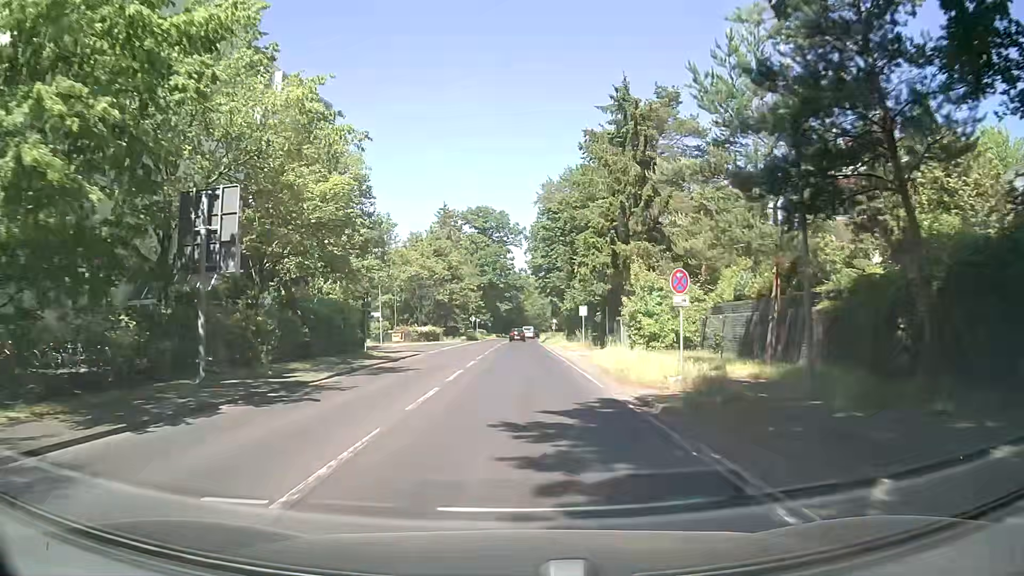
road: secondary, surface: asphalt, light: Day
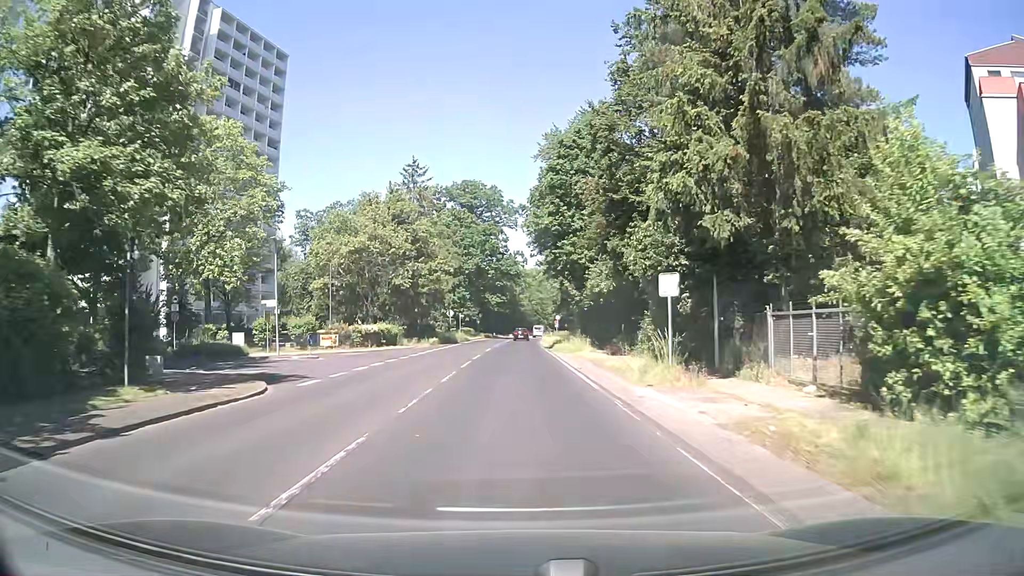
(-0.2, +24.3) m; 0°
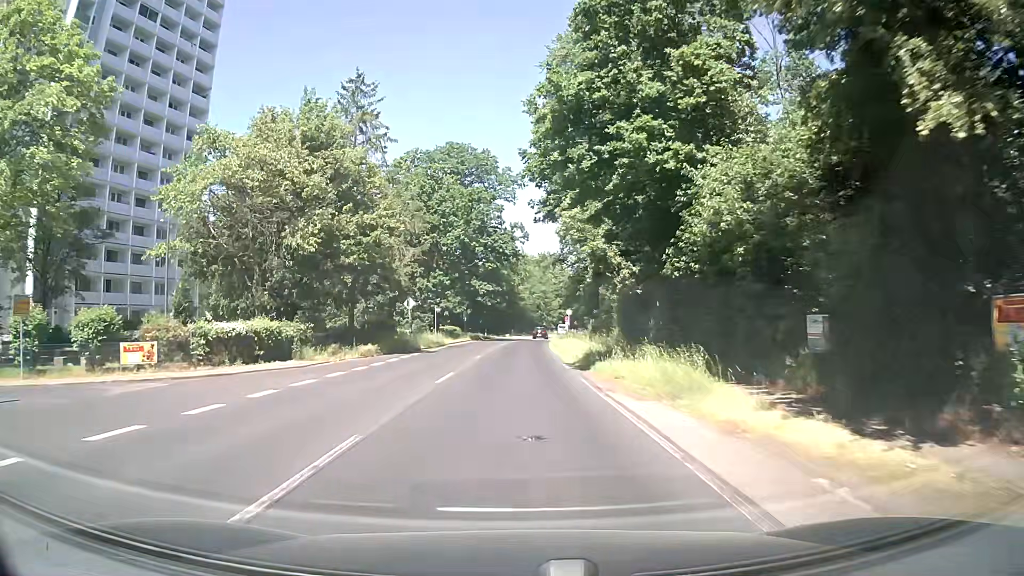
(+0.2, +24.4) m; 0°
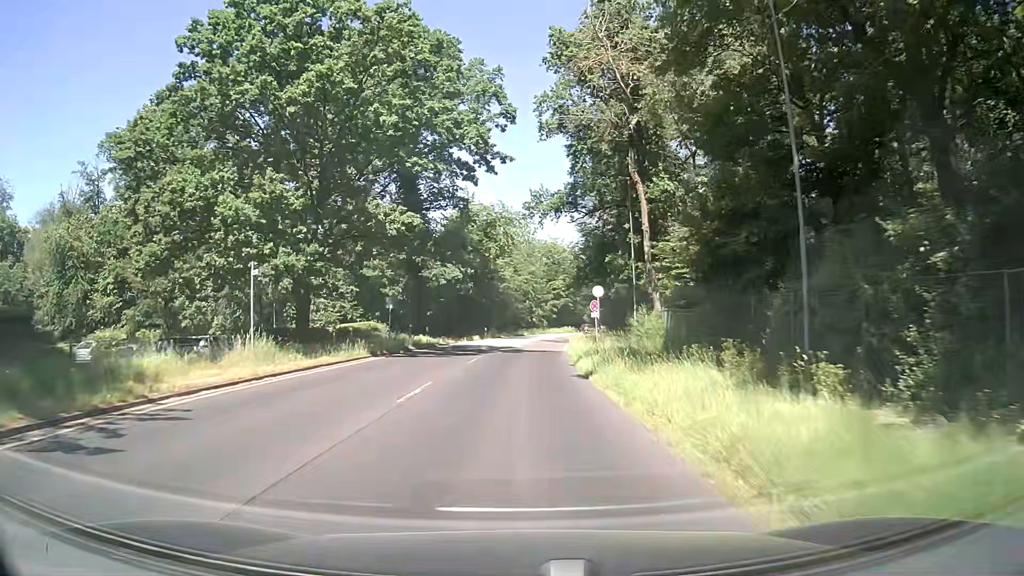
(+0.5, +40.6) m; +2°
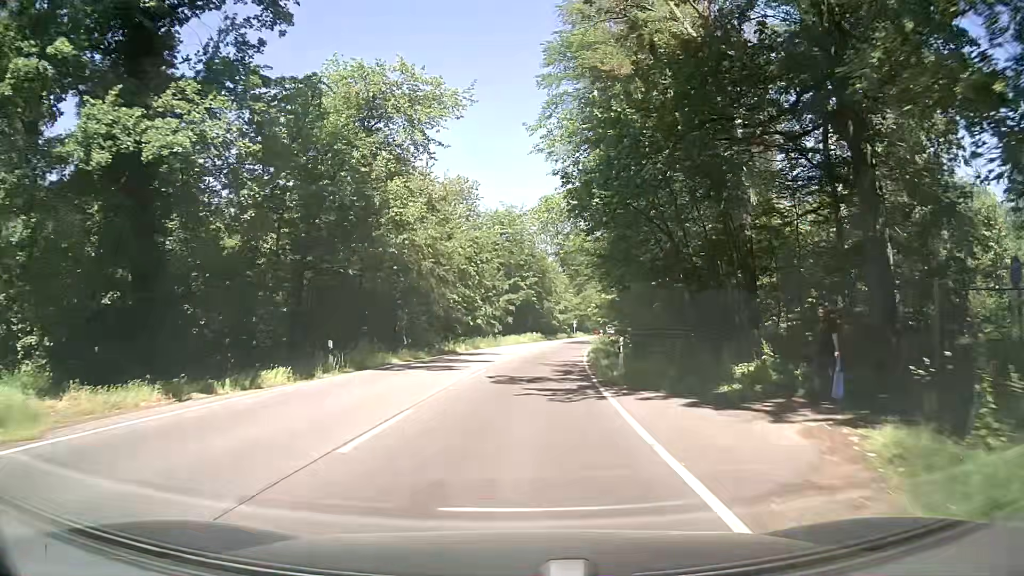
(+1.5, +40.5) m; +4°
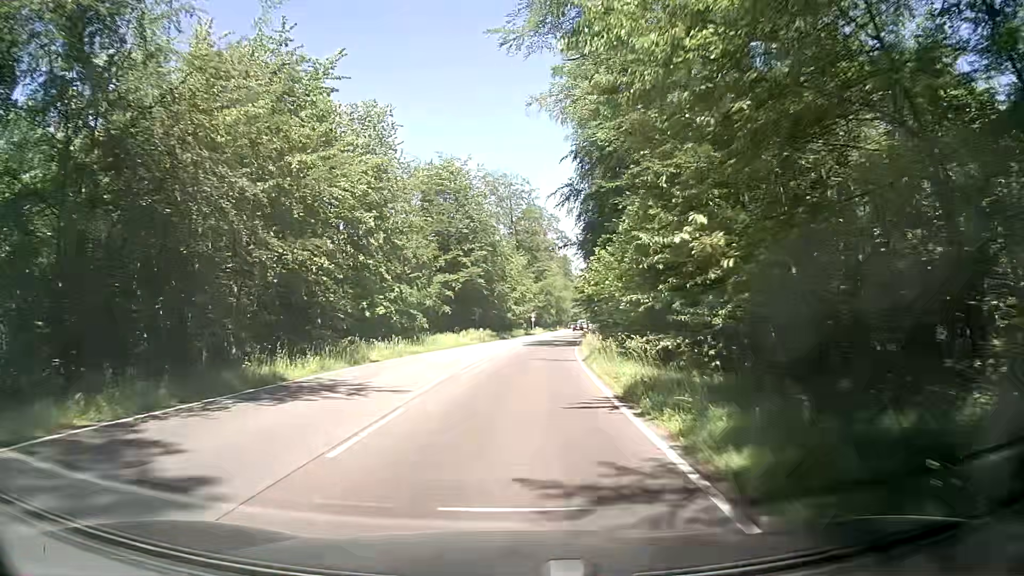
(+0.9, +24.2) m; +3°
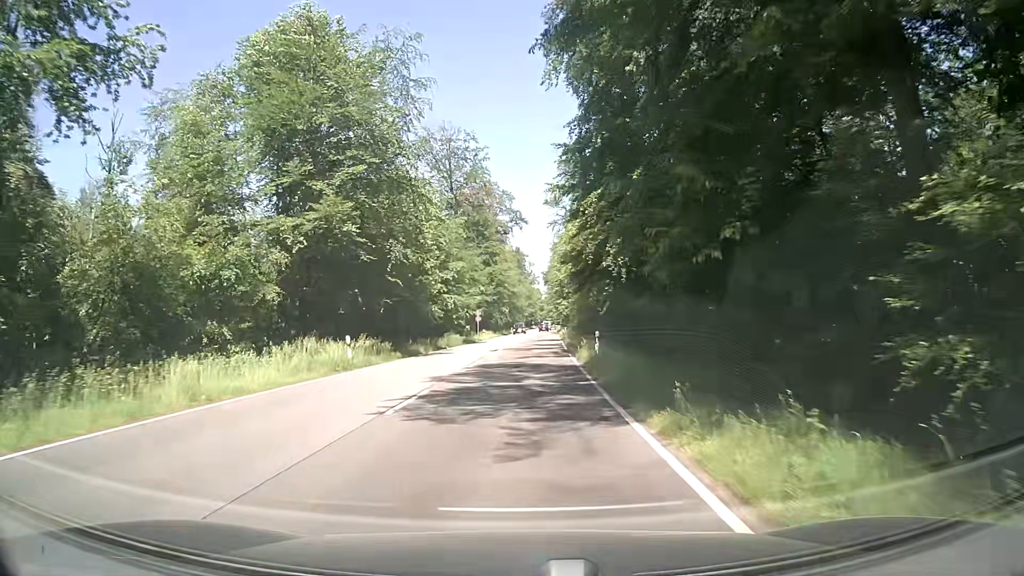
(+1.9, +32.3) m; +5°
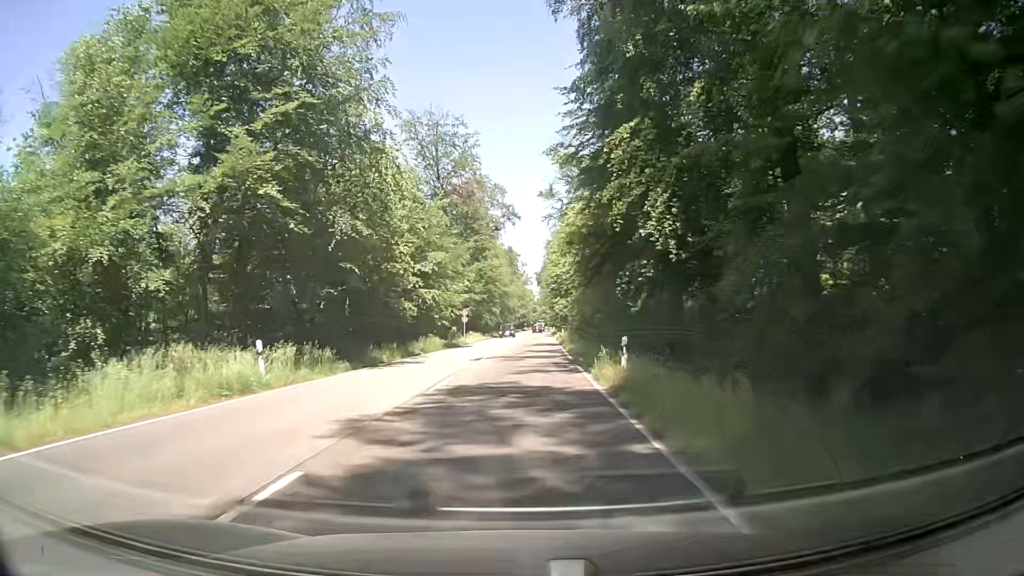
(+0.1, +8.1) m; +1°
(0, +10) (0, +20) (0, +30) (+1, +40) (+1, +50) (+1, +60) (+2, +70) (+2, +80) (+3, +90) (+3, +100) m
